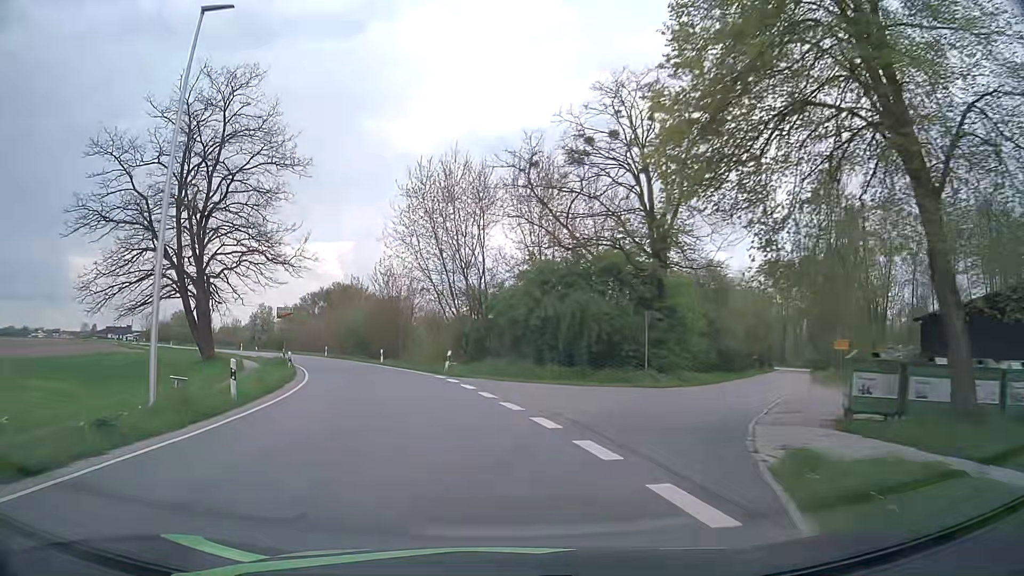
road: secondary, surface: asphalt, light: Day
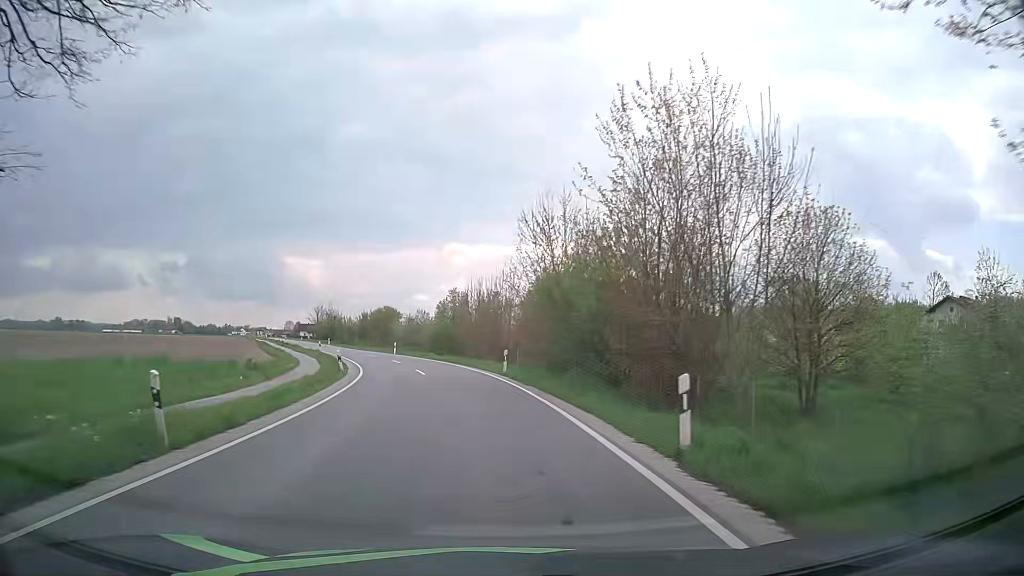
(-7.2, +36.5) m; -20°
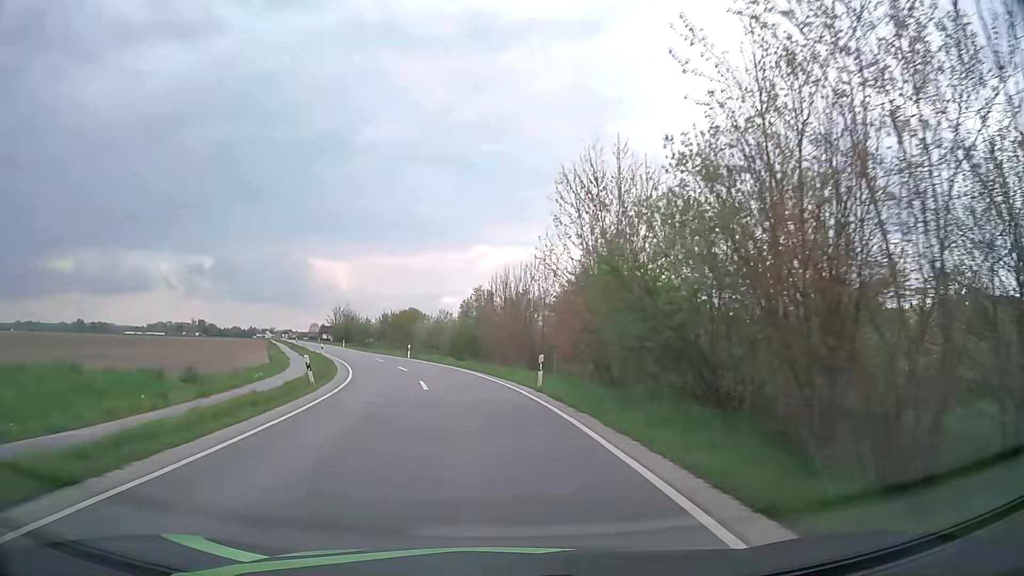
(-0.2, +8.1) m; -2°
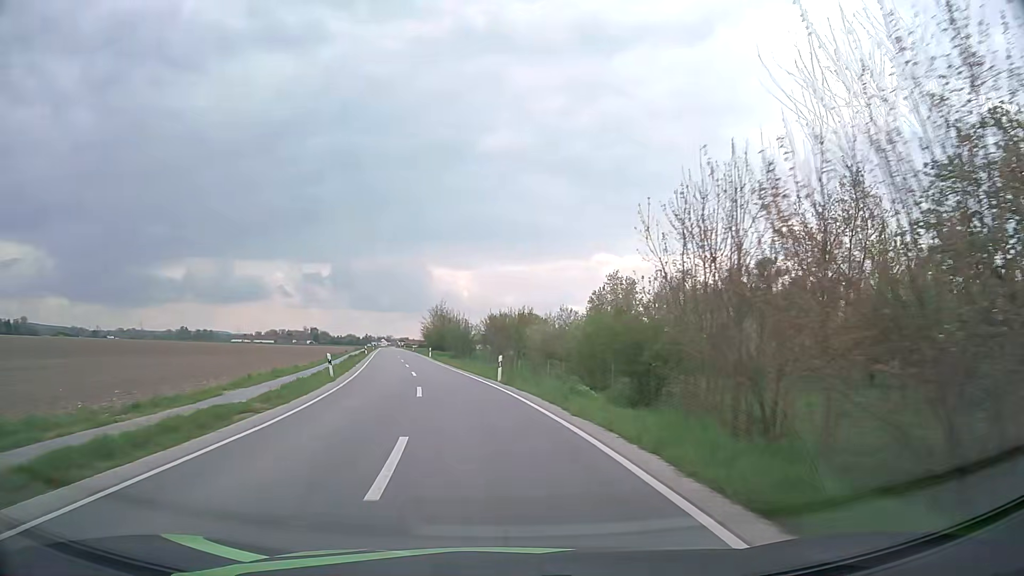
(-2.3, +25.9) m; -11°
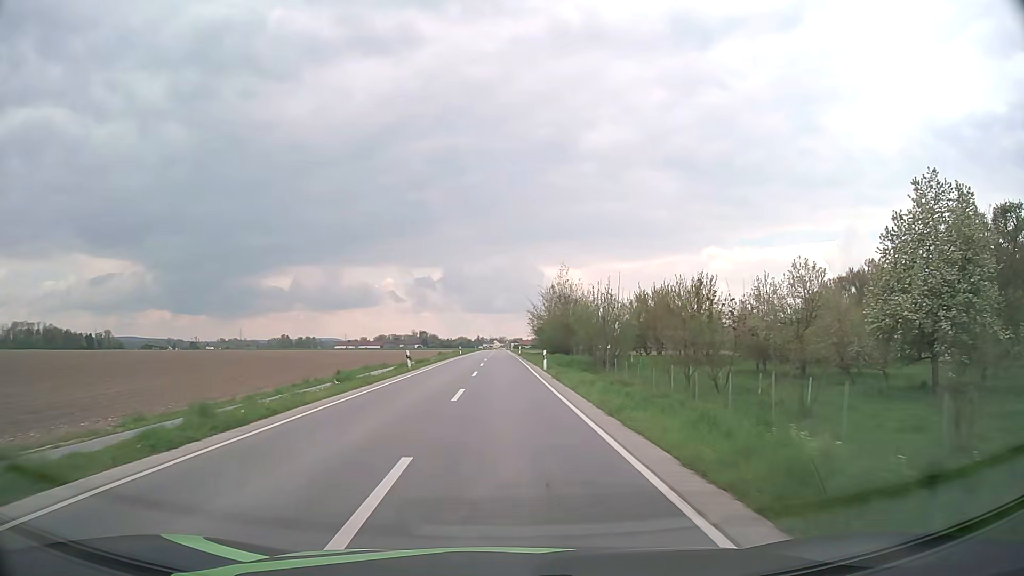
(-3.9, +38.1) m; -9°
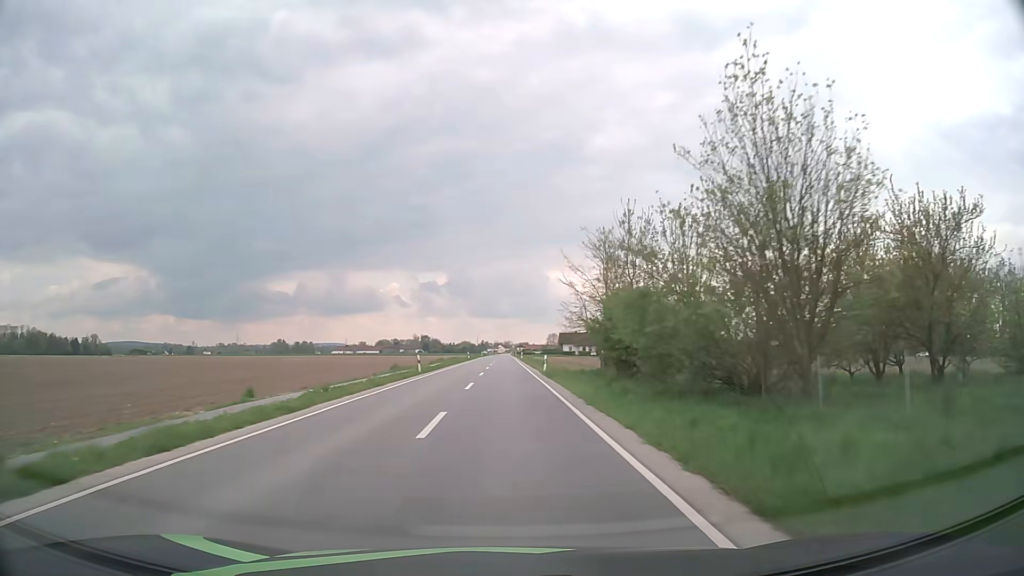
(-0.4, +42.4) m; -1°
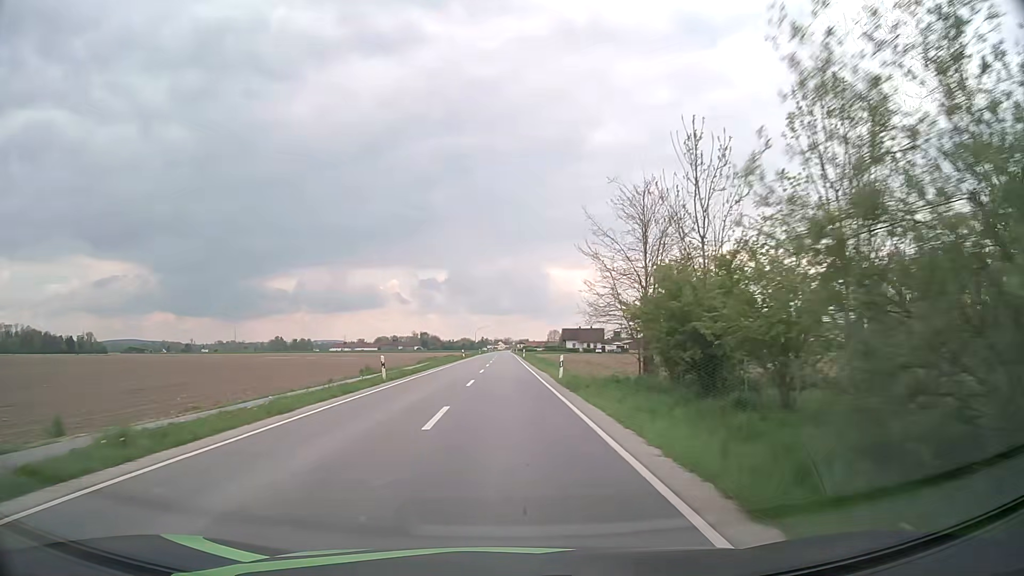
(0.0, +11.1) m; 0°
